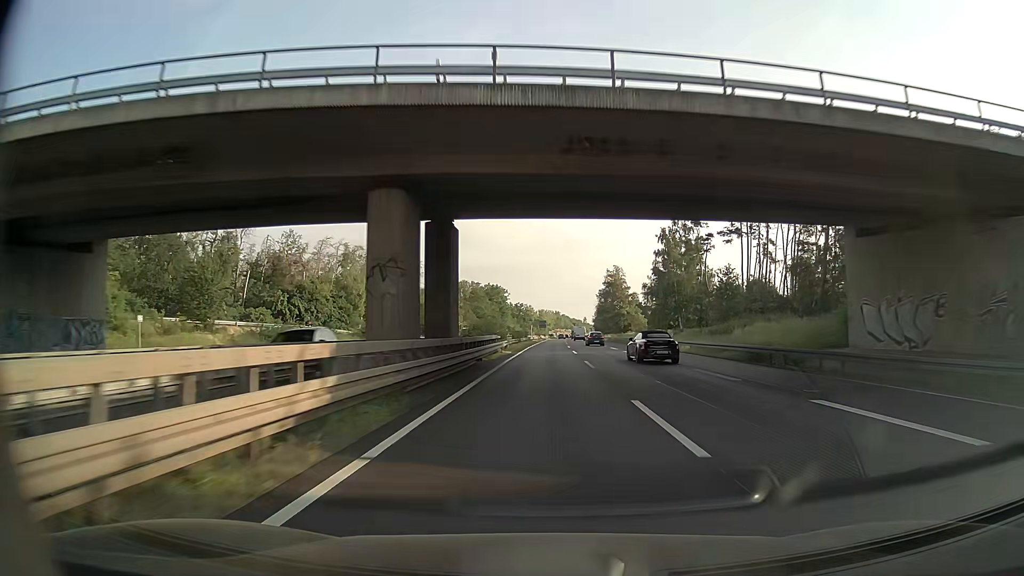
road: trunk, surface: asphalt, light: Day
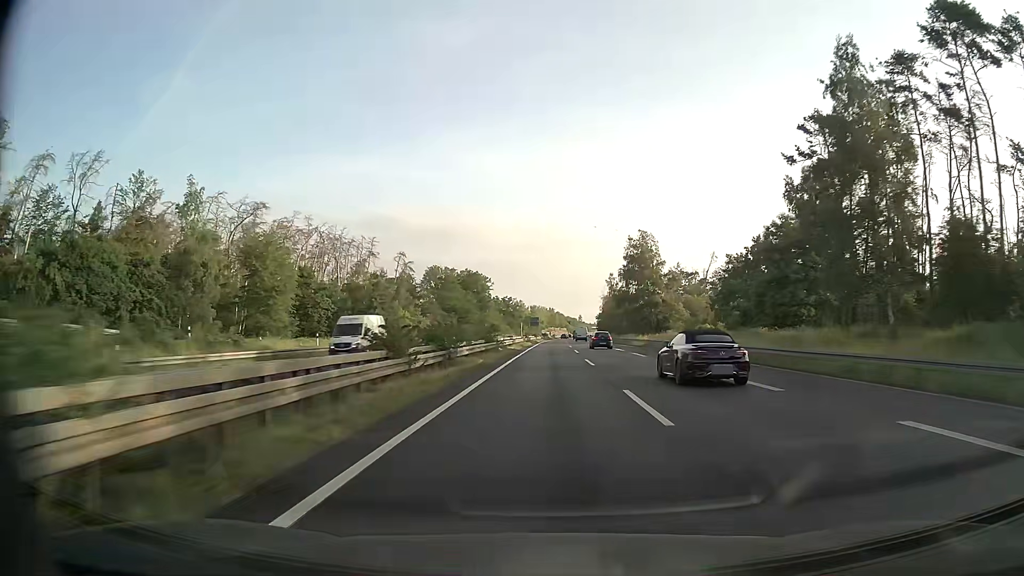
(+0.2, +51.8) m; +1°
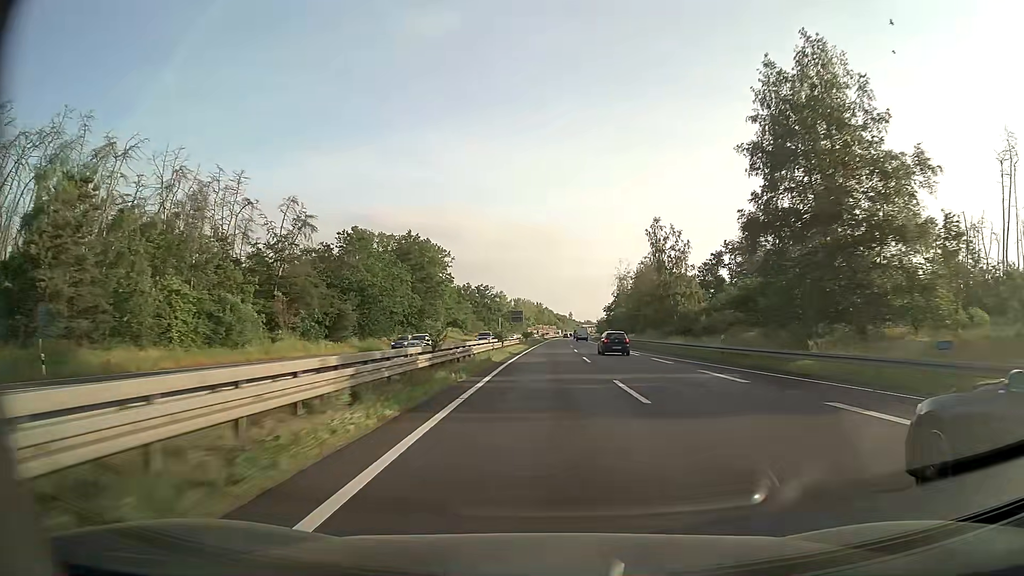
(+0.5, +69.1) m; +1°
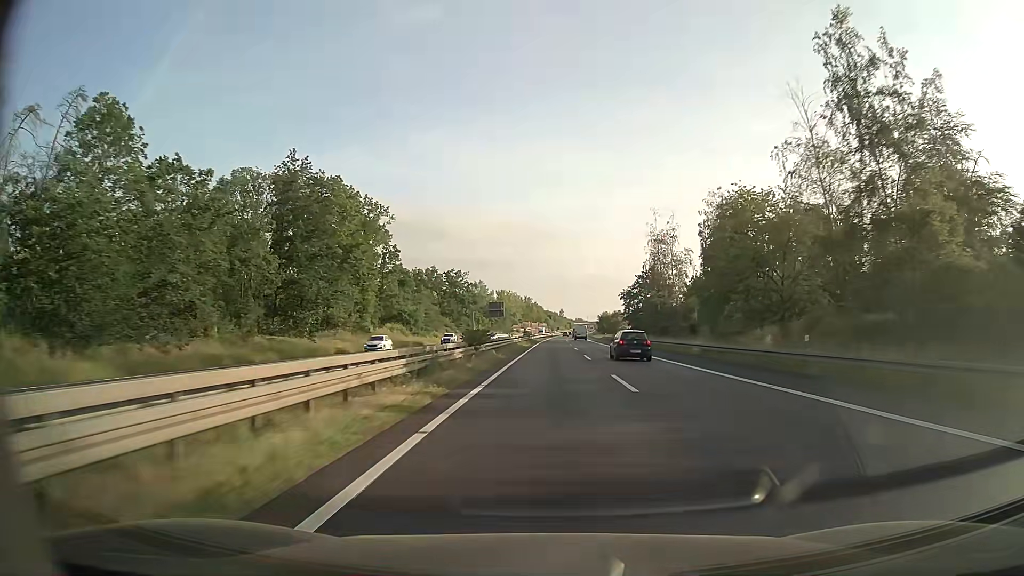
(+0.4, +51.9) m; +1°
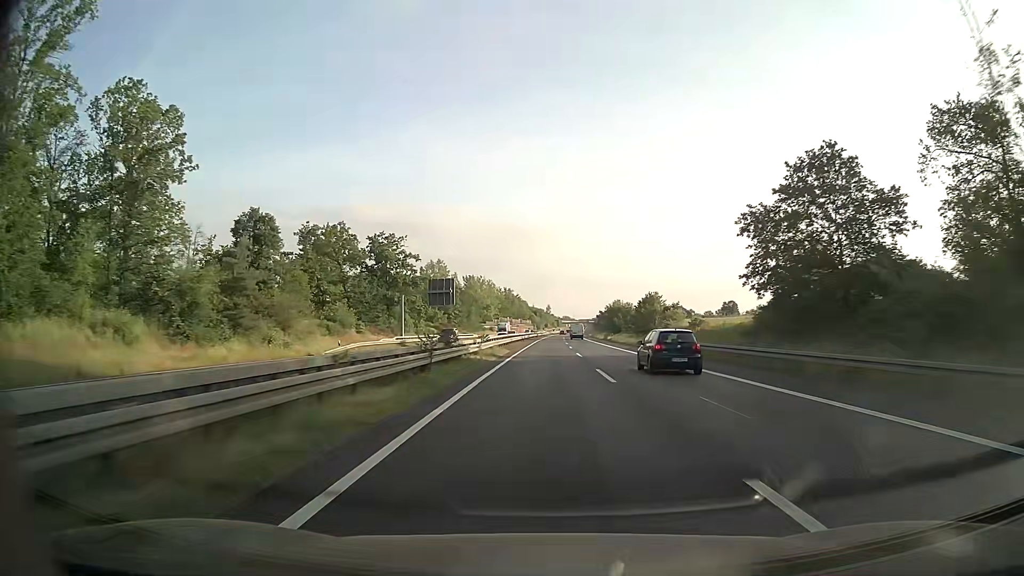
(+0.7, +69.3) m; +1°
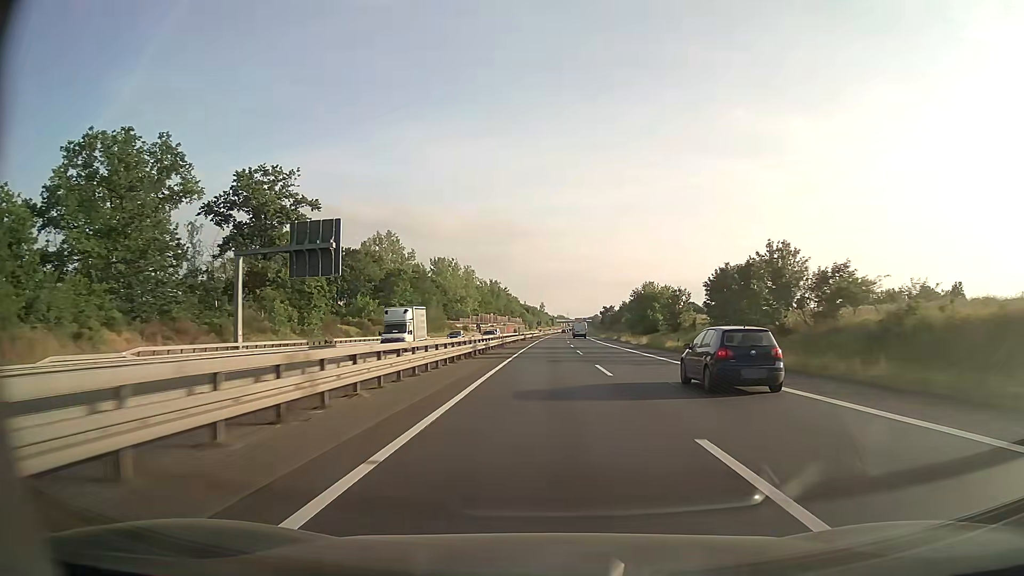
(+0.1, +51.9) m; 0°
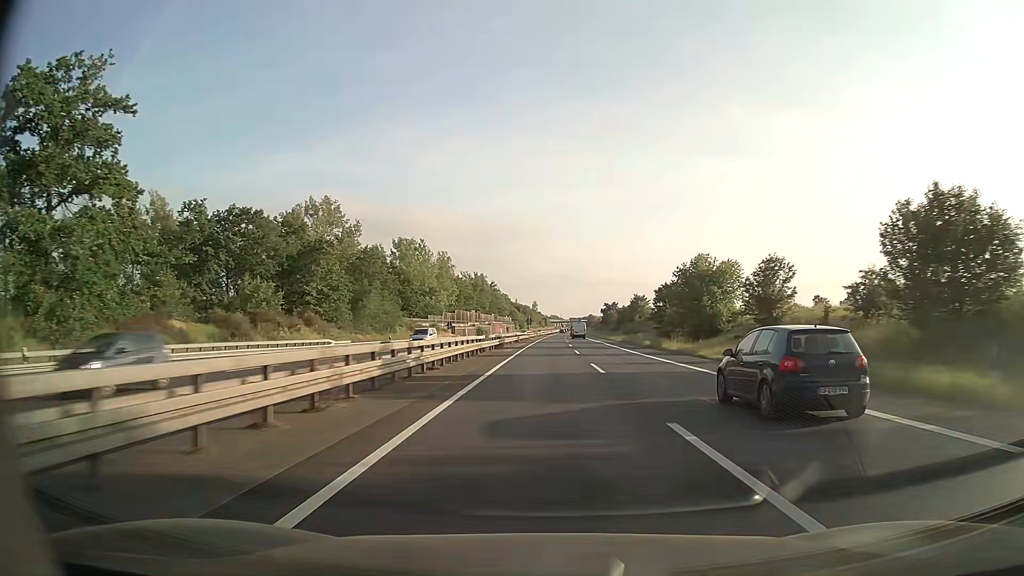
(+0.2, +34.5) m; +1°
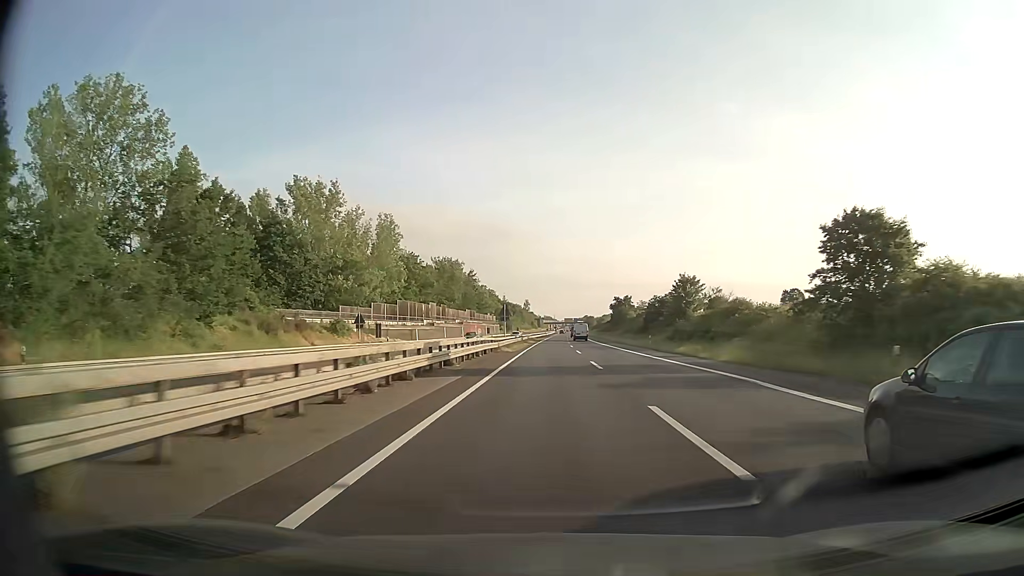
(+0.3, +51.8) m; +1°
(0, +10) (0, +20) (0, +30) (0, +40) (0, +50) (0, +60) (+1, +70) (+1, +80) (+1, +90) (+1, +100) m
